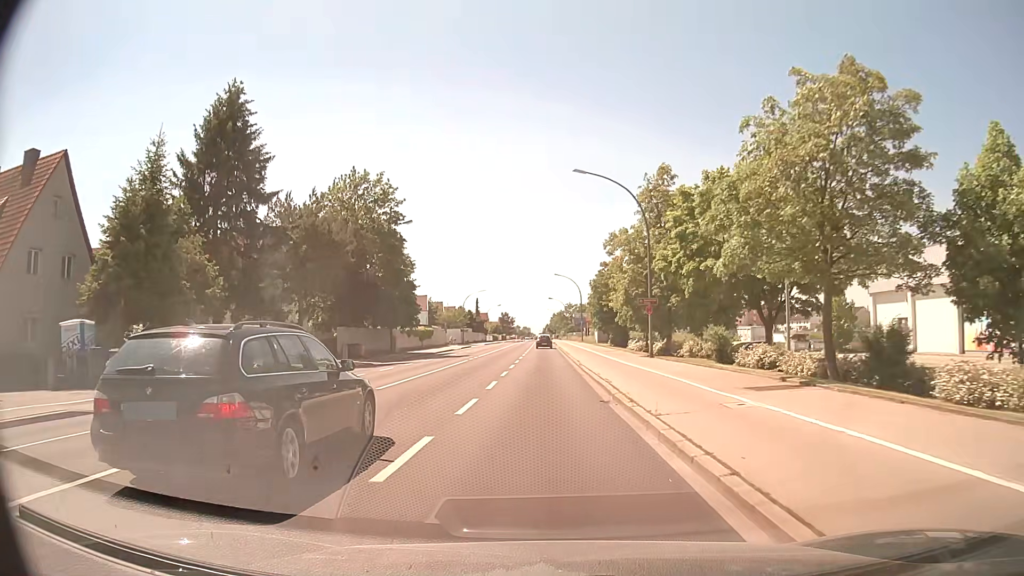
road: secondary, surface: asphalt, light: Day
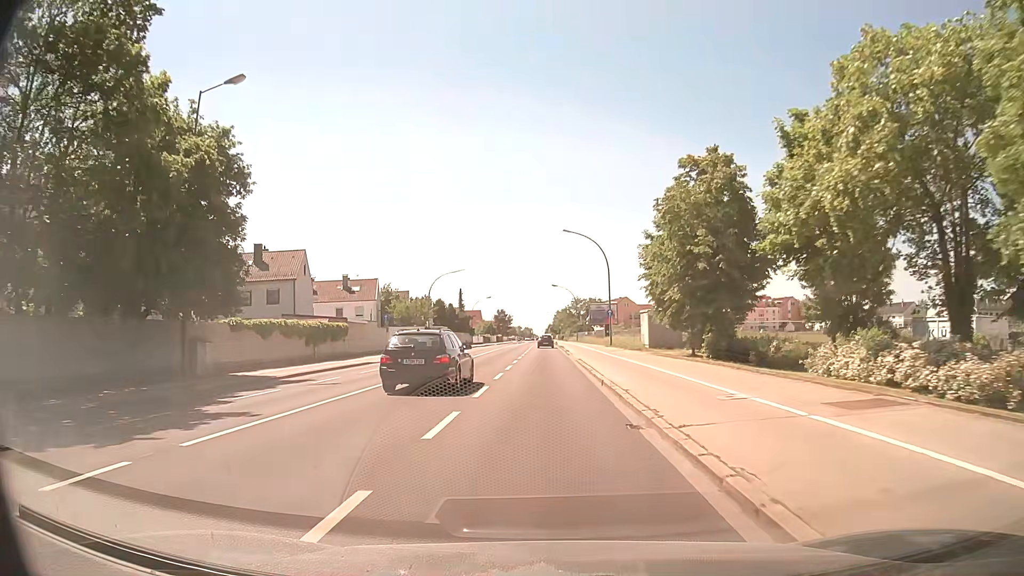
(+0.1, +39.6) m; 0°
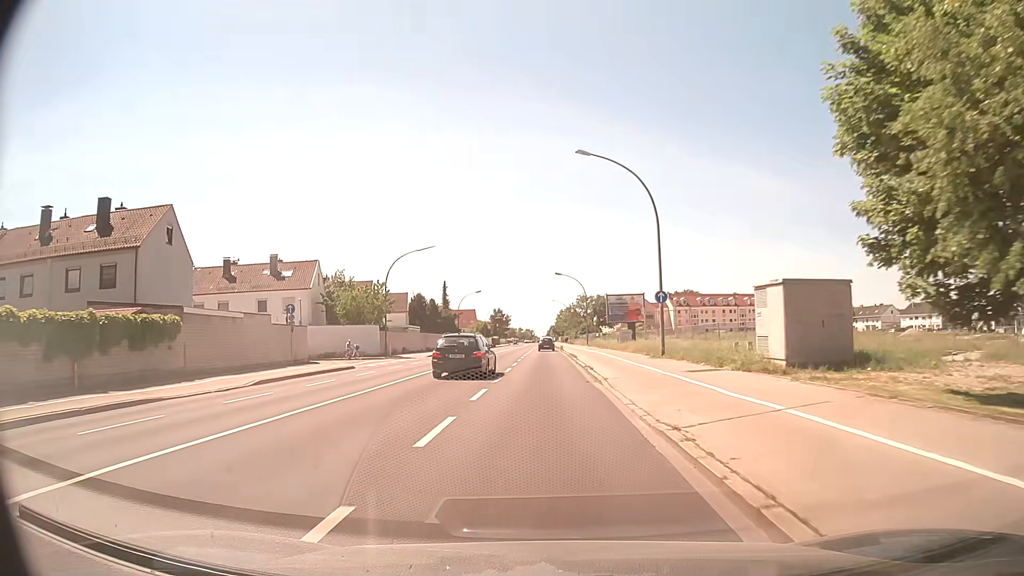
(+0.2, +24.6) m; 0°
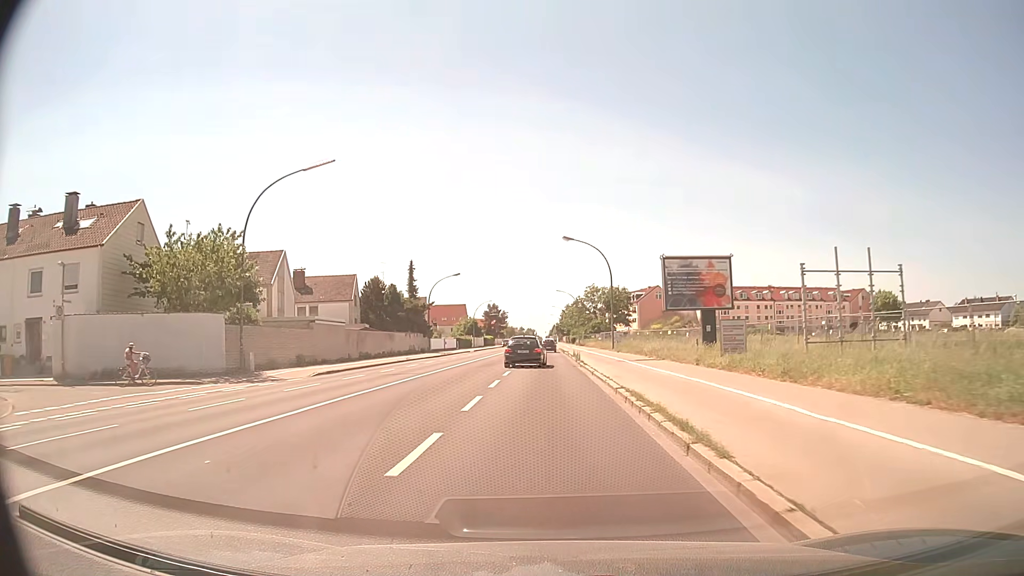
(-0.1, +31.7) m; 0°
(0, +10) (0, +20) (0, +30) (0, +40) (0, +50) (0, +60) (0, +70) (0, +80) (0, +90) (0, +100) m
